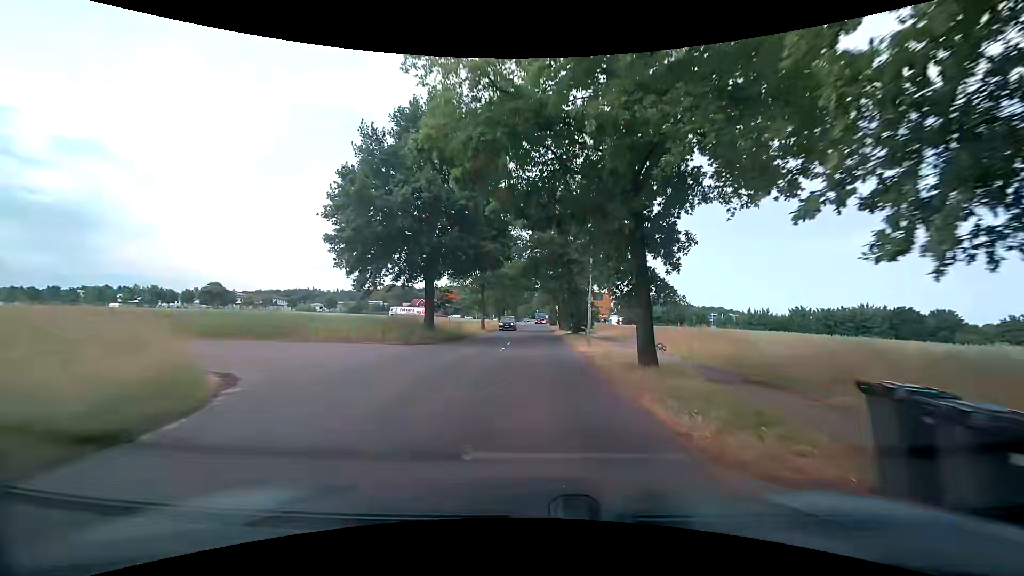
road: secondary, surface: asphalt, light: Day
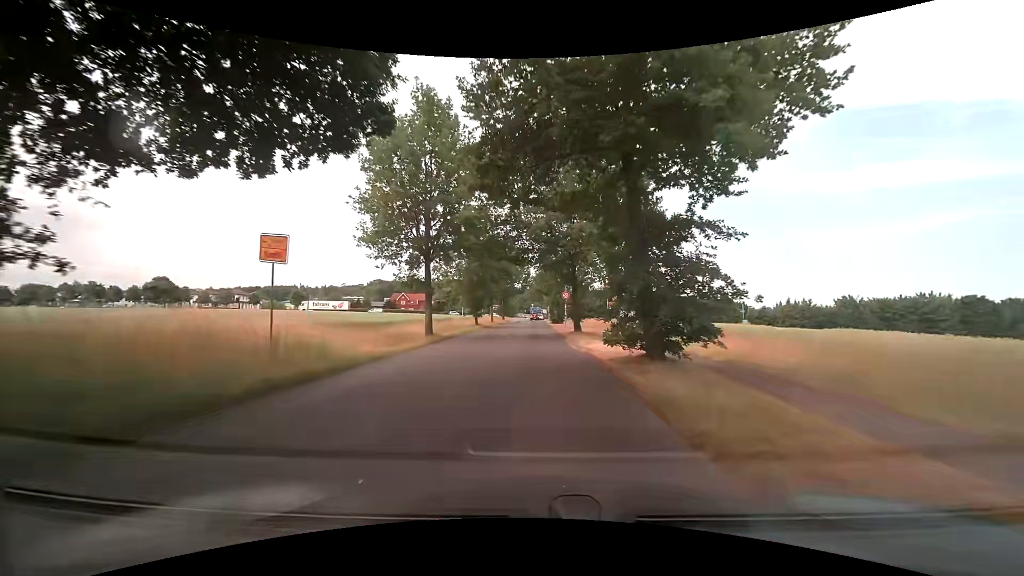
(-0.1, +23.7) m; +1°
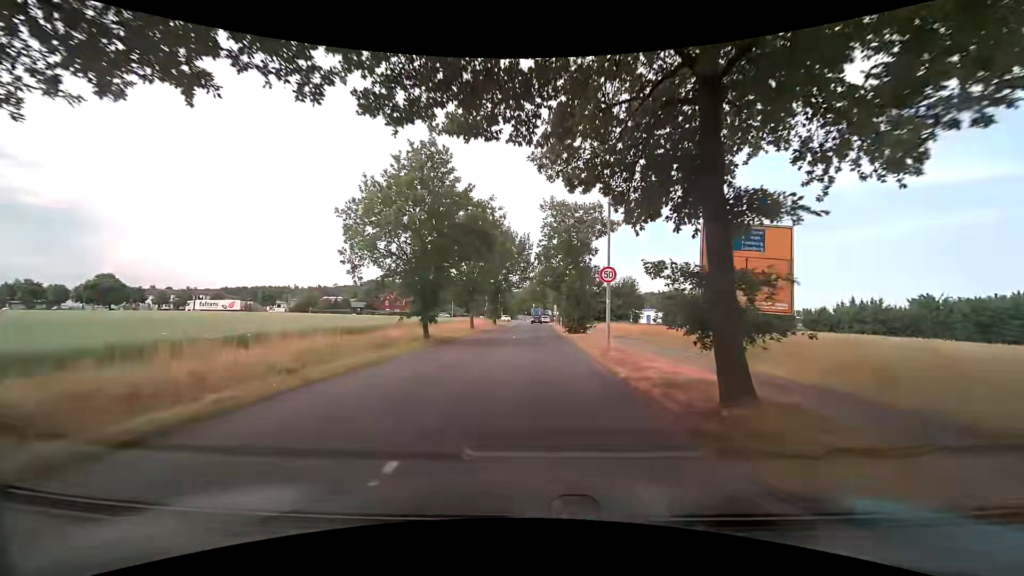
(-0.2, +22.2) m; 0°
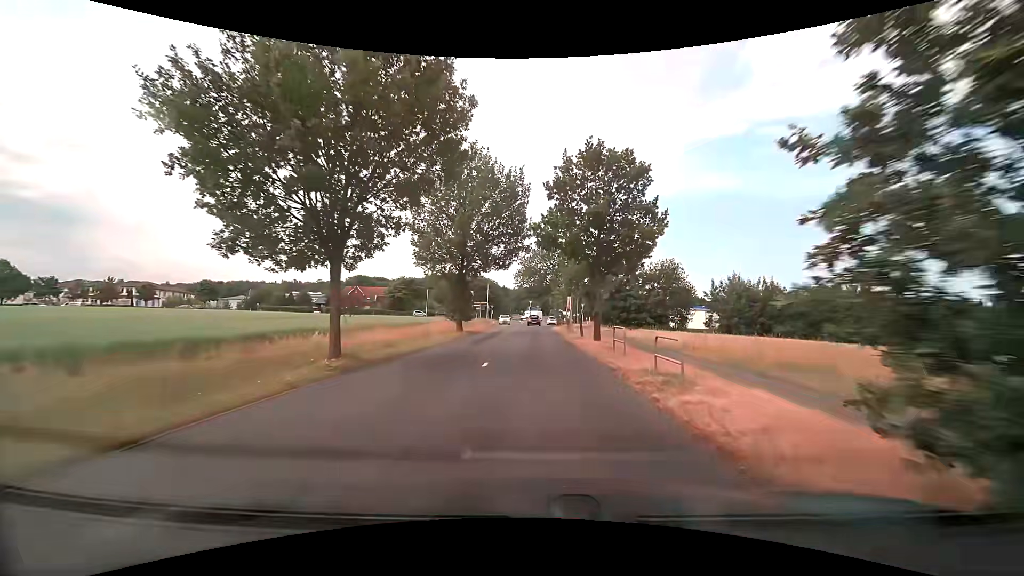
(0.0, +28.7) m; 0°
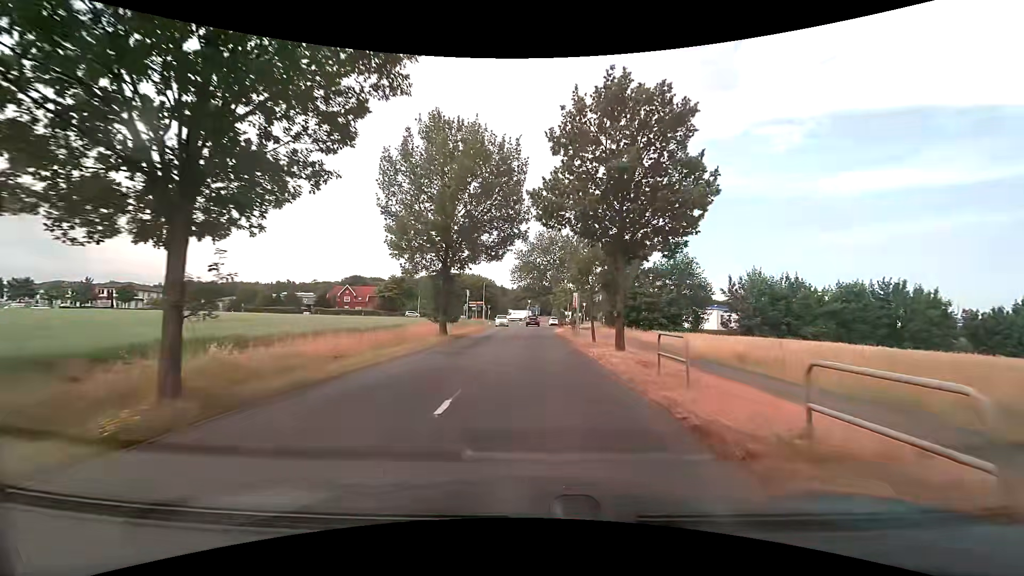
(0.0, +6.1) m; 0°
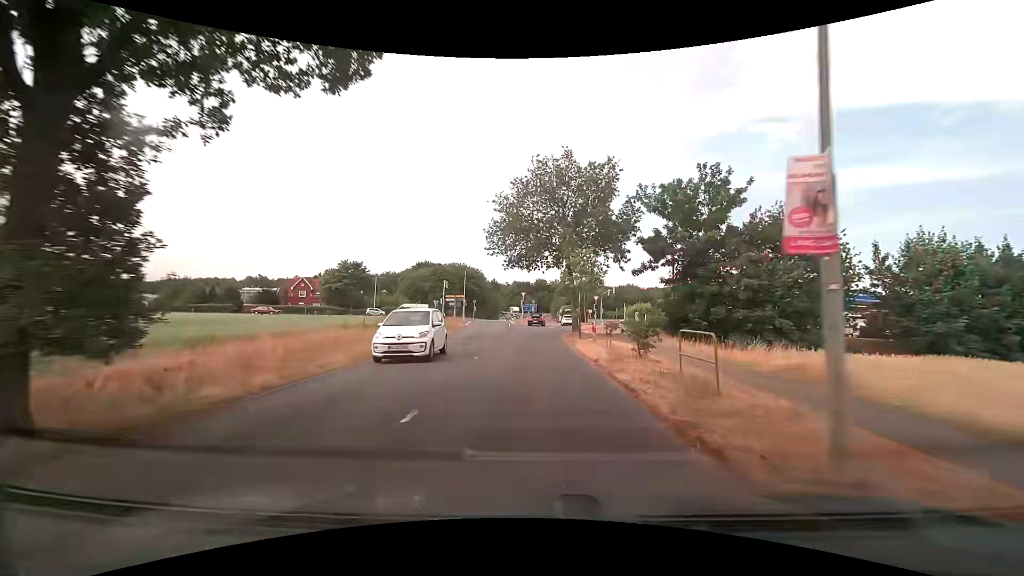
(+0.1, +24.9) m; 0°
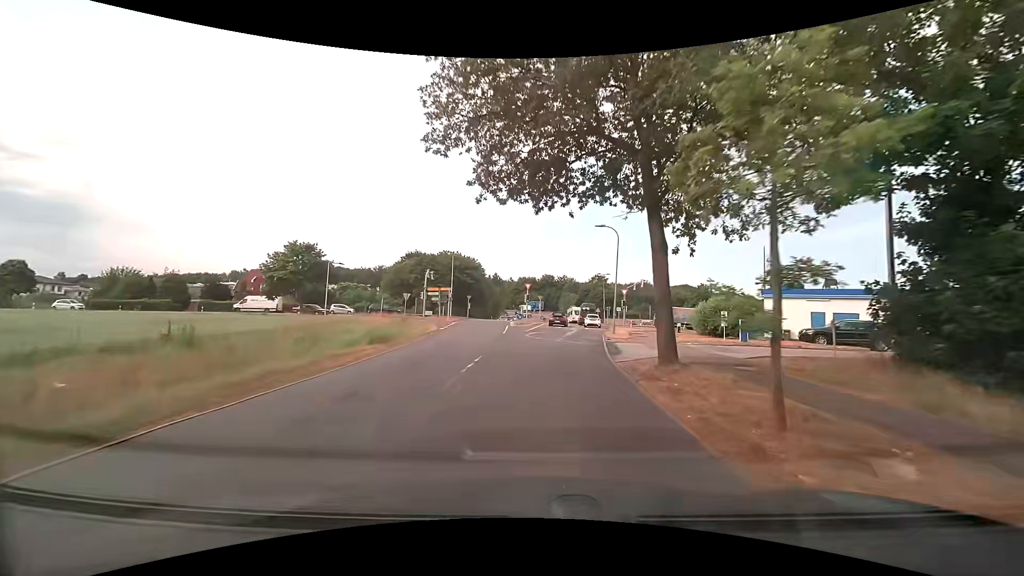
(-0.2, +19.1) m; -1°
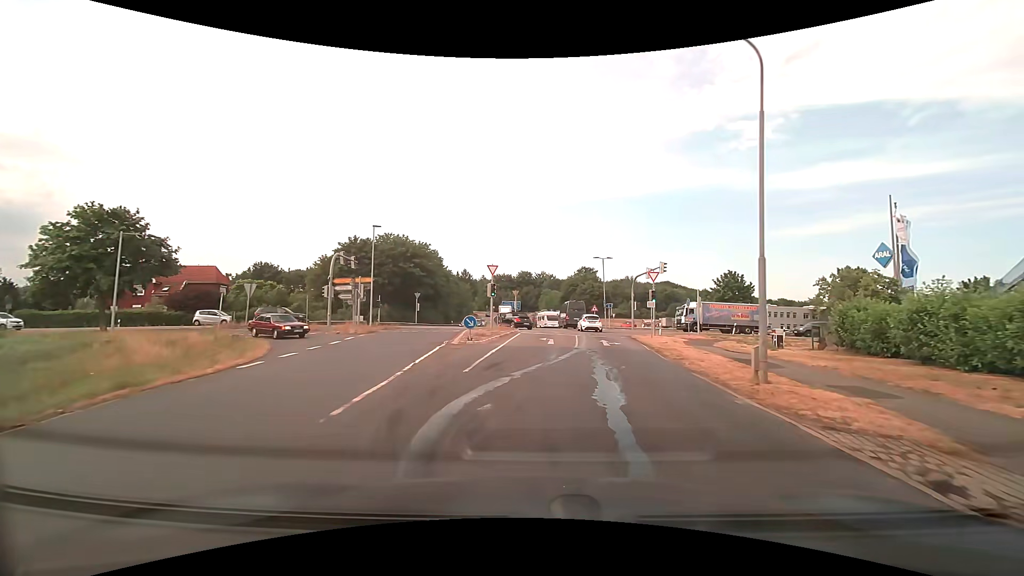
(+0.6, +23.9) m; +3°
(0, +10) (0, +20) (+1, +30) (+1, +40) (-3, +49) (-12, +53) (-22, +53) (-32, +51) (-42, +50) (-52, +48) m
